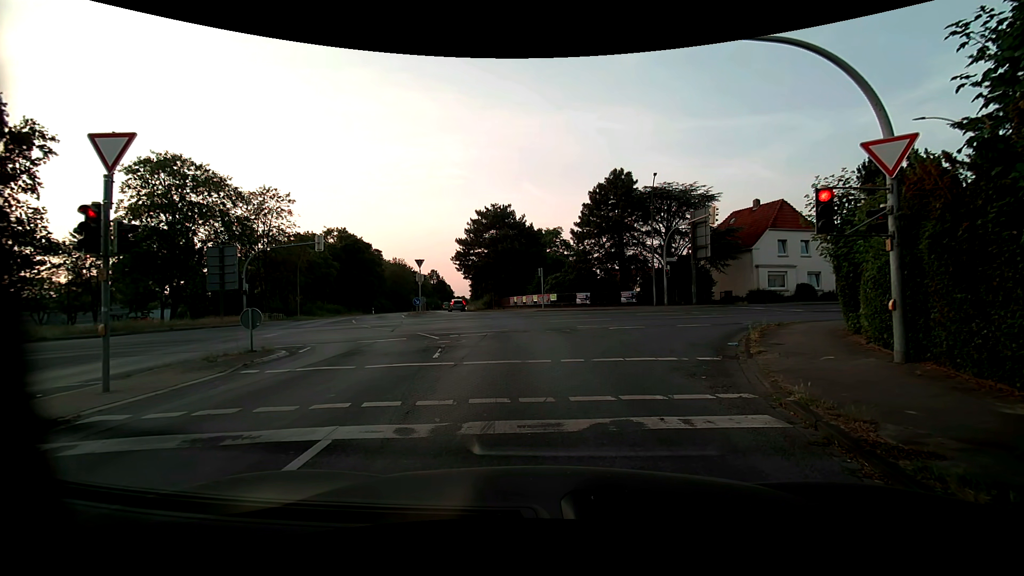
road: primary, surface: asphalt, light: Day
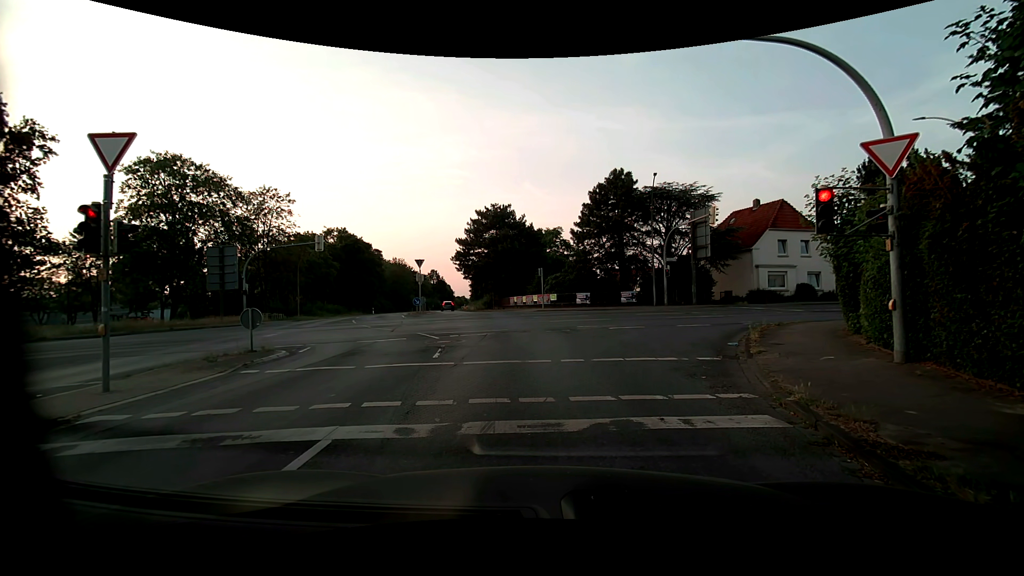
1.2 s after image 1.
(0.0, 0.0) m; 0°
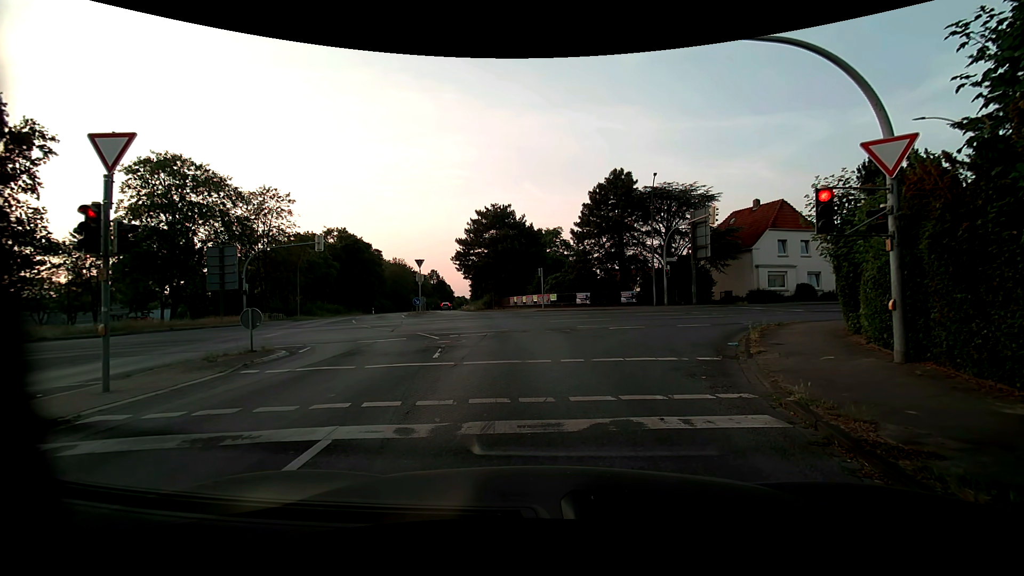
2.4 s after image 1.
(0.0, 0.0) m; 0°
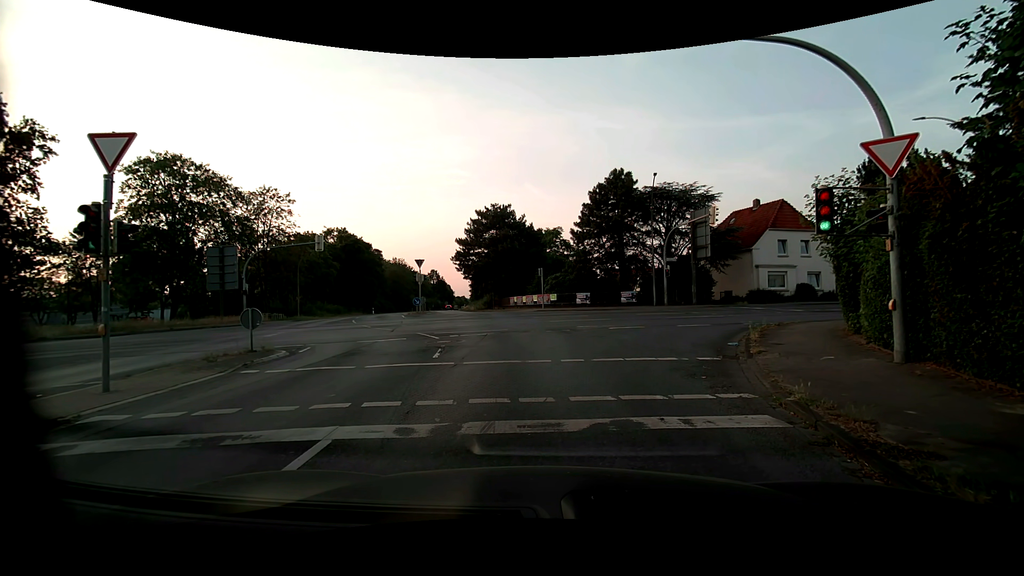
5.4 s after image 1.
(0.0, 0.0) m; 0°
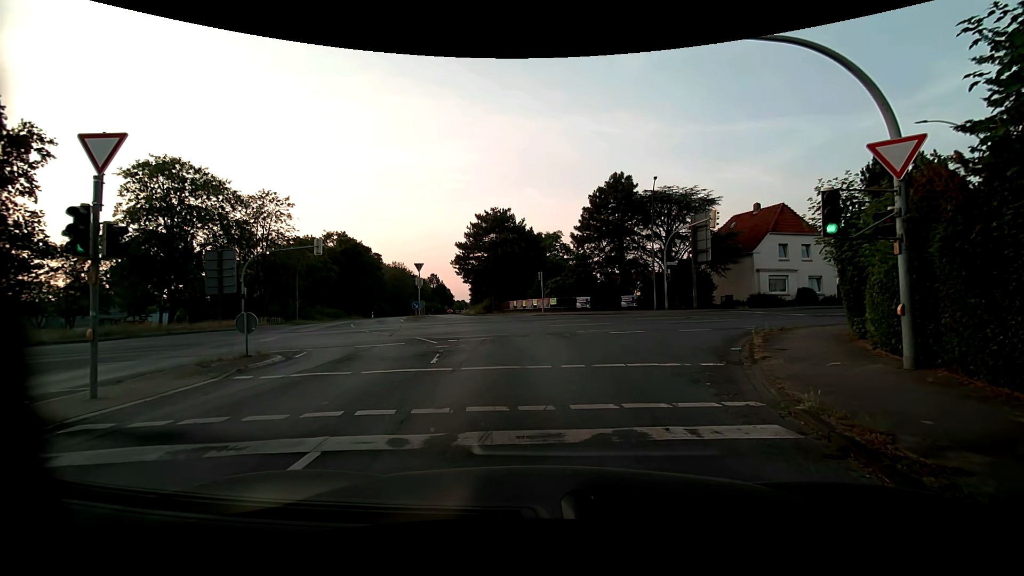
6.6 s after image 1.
(0.0, +0.3) m; 0°
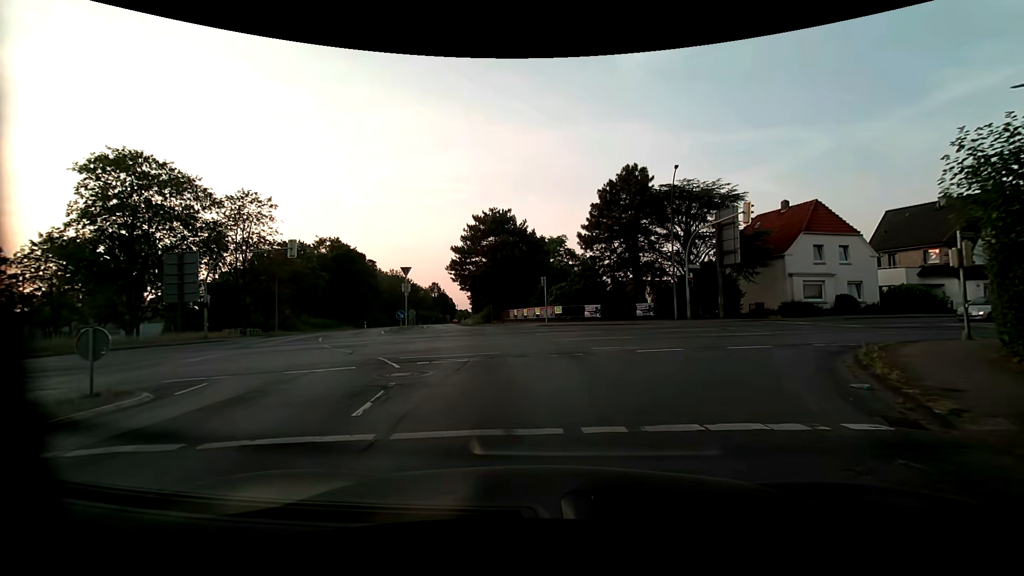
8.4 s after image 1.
(0.0, +5.5) m; 0°
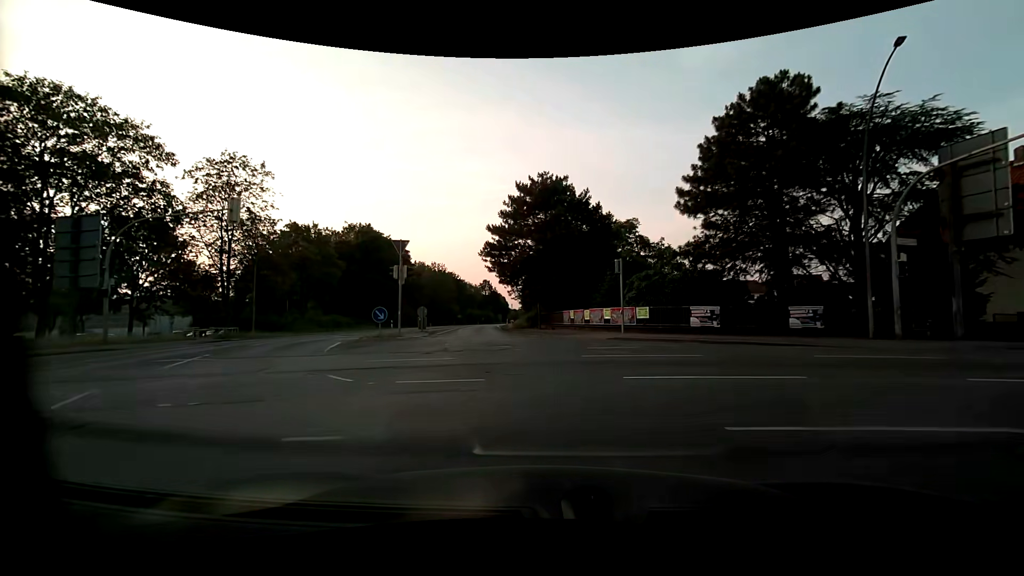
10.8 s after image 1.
(-0.8, +14.5) m; -7°
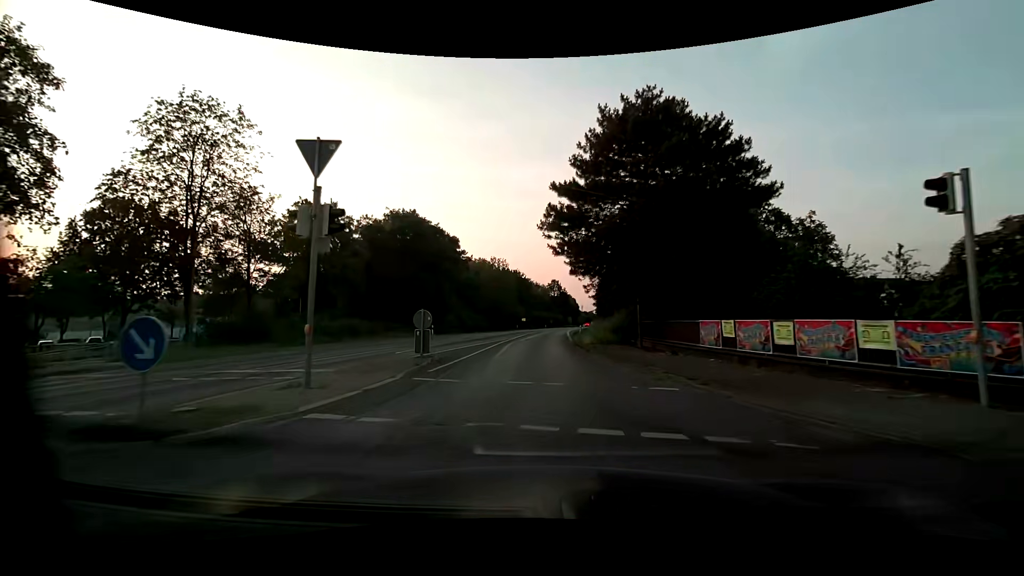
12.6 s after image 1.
(-1.2, +15.5) m; -7°
(0, +10) (0, +20) (-1, +30) (0, +40) (0, +50) (0, +60) (+1, +70) (+1, +80) (+2, +90) (+3, +100) m
